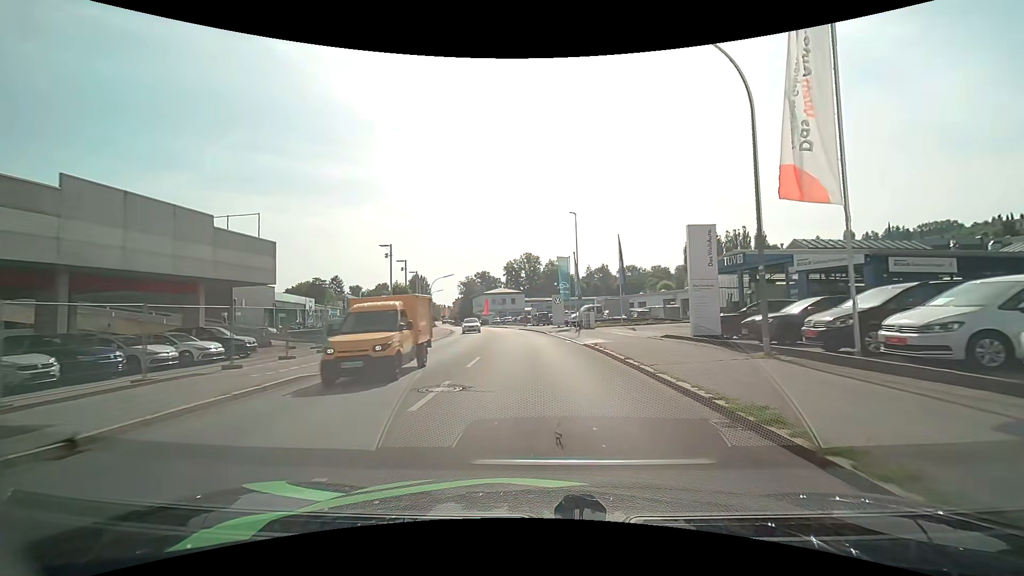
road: tertiary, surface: asphalt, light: Day
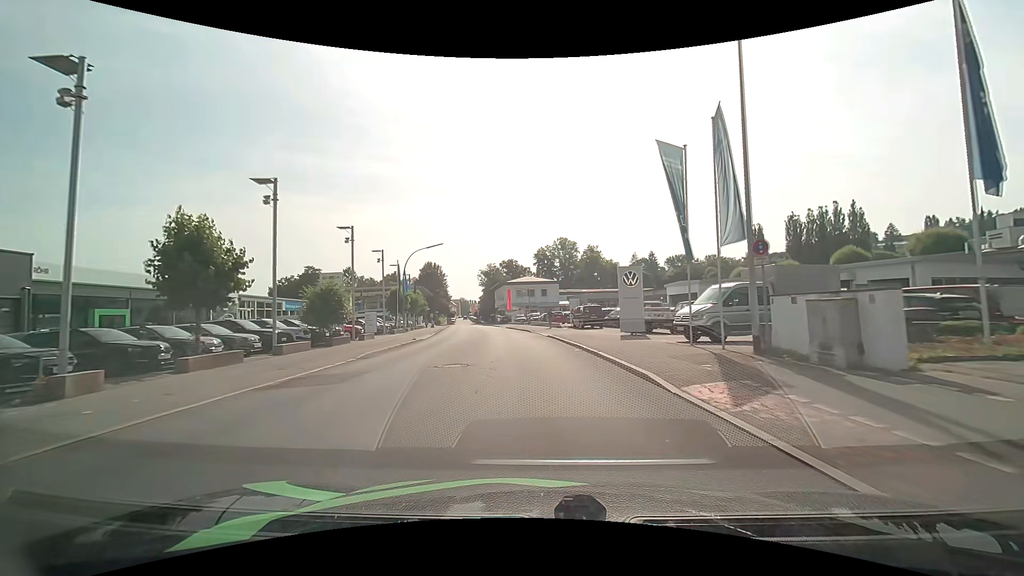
(-0.8, +31.3) m; -4°
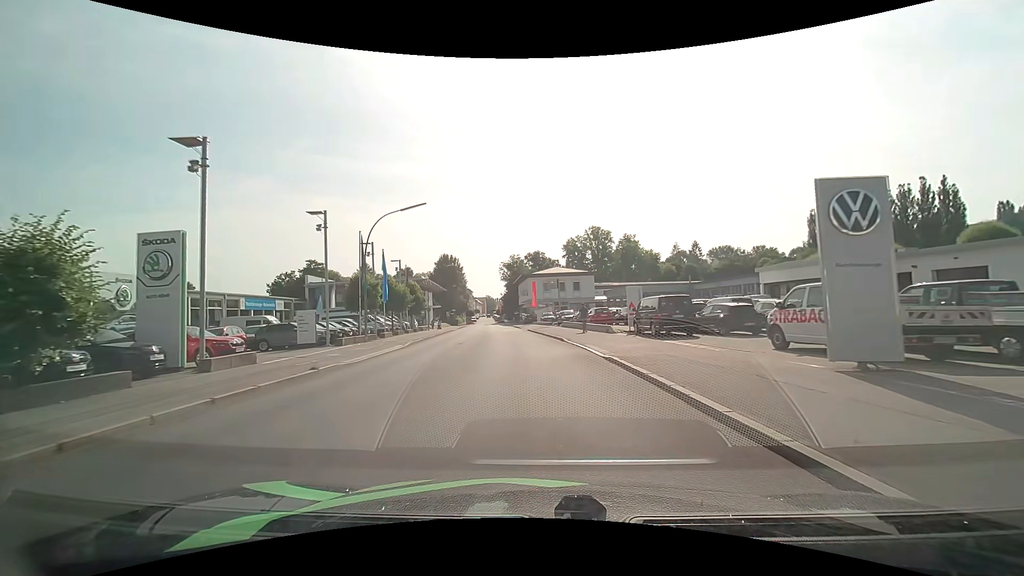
(-0.5, +17.7) m; -3°
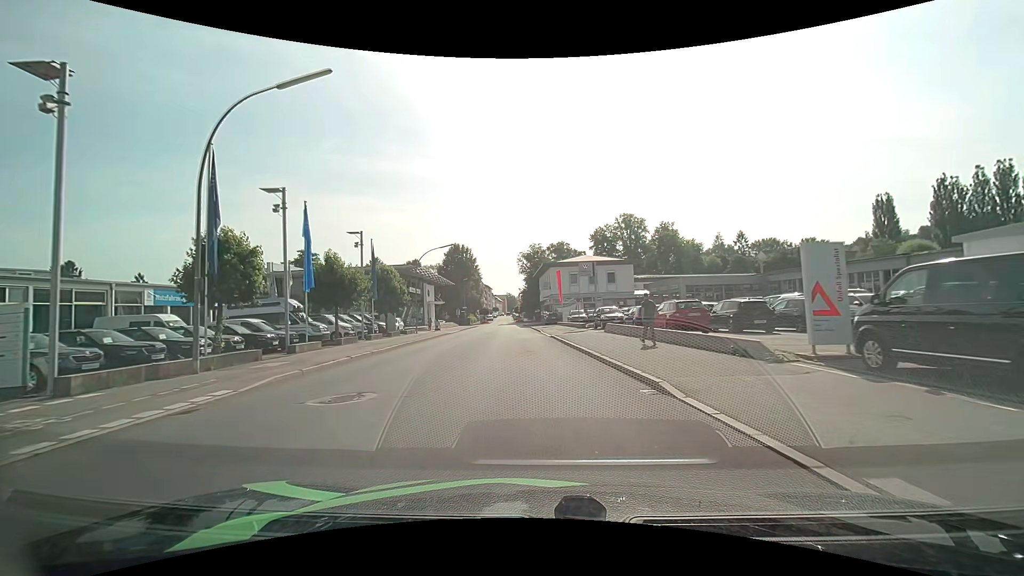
(-0.4, +17.5) m; -3°
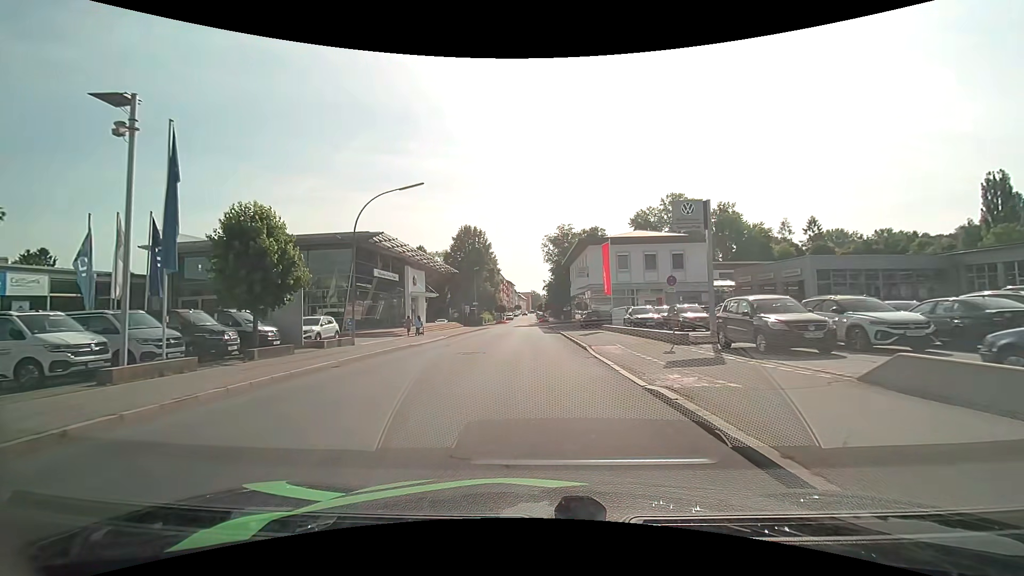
(-0.7, +22.5) m; -3°
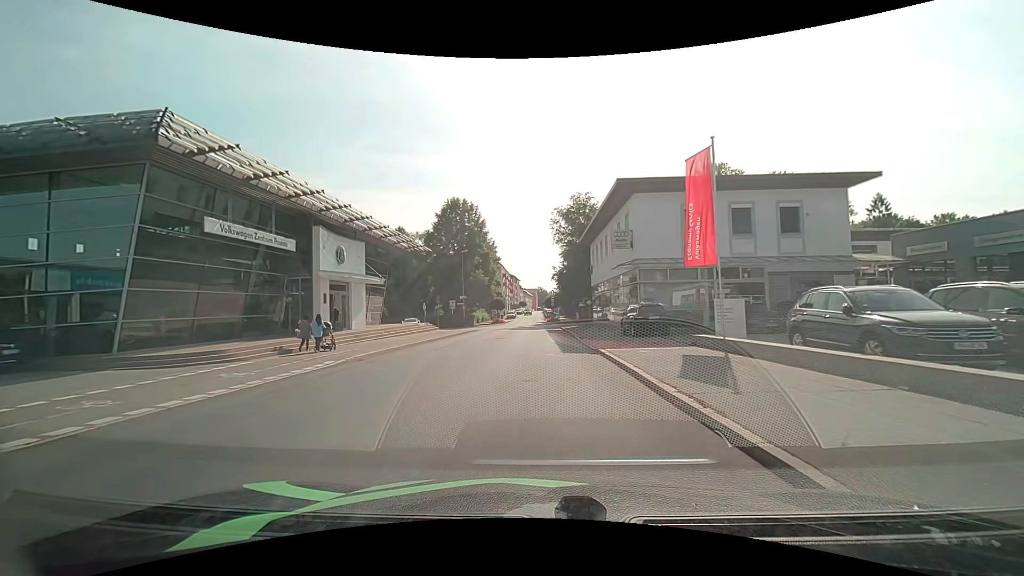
(-0.1, +21.4) m; -1°
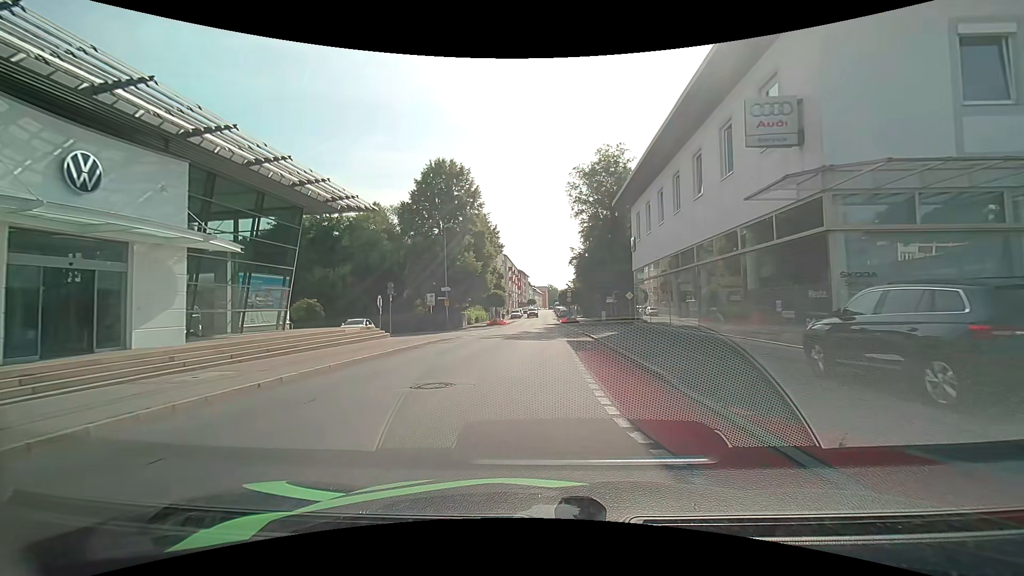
(-0.2, +18.8) m; -1°
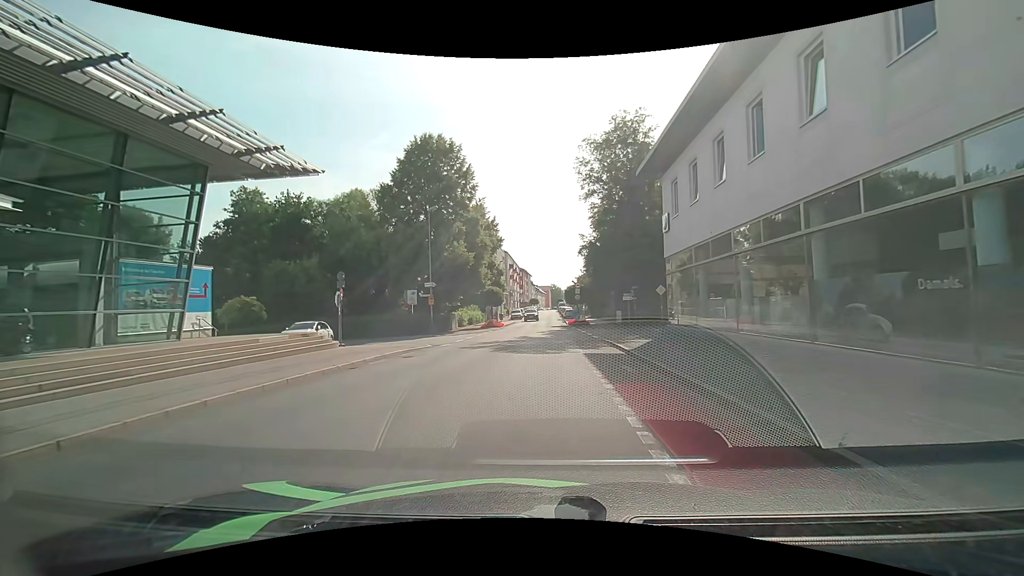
(-0.1, +8.2) m; -1°
